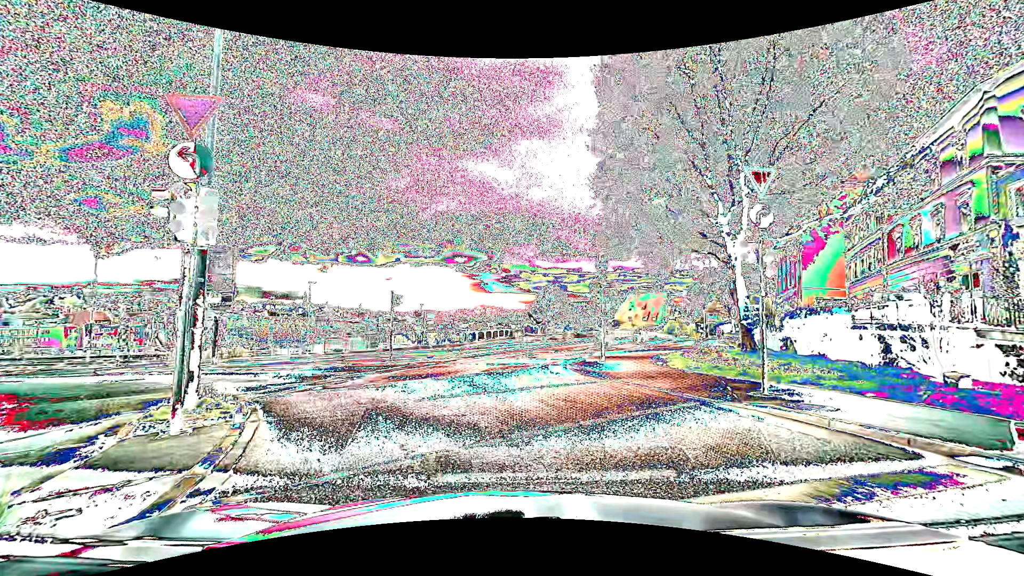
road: primary_link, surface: asphalt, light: Day
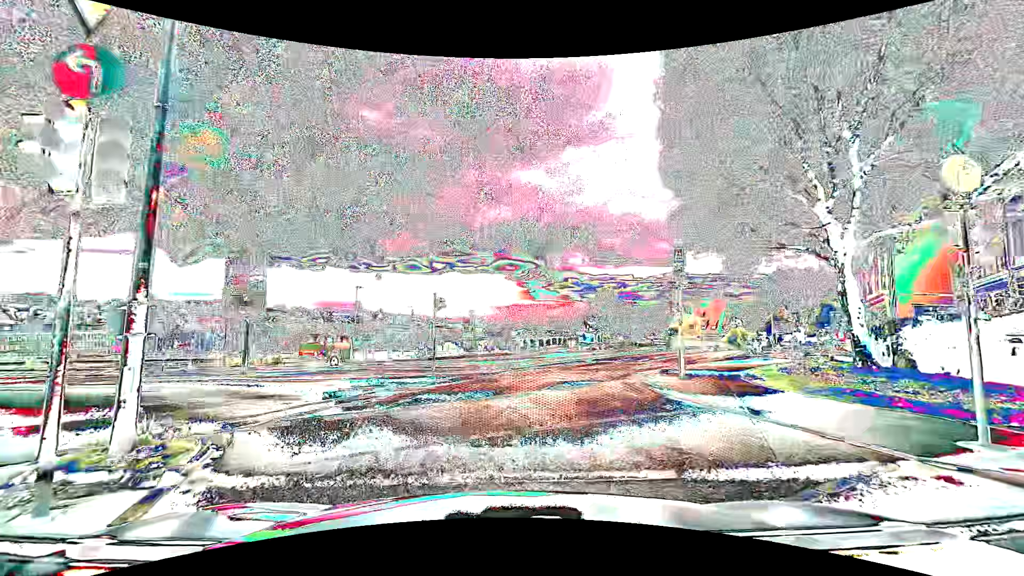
(-0.2, +3.3) m; -6°
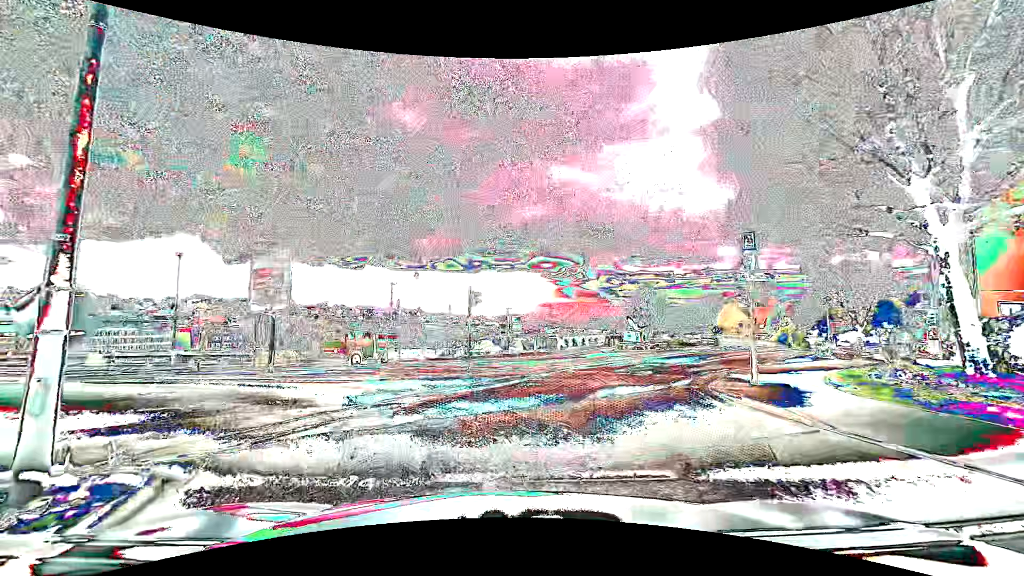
(-0.1, +2.1) m; -4°
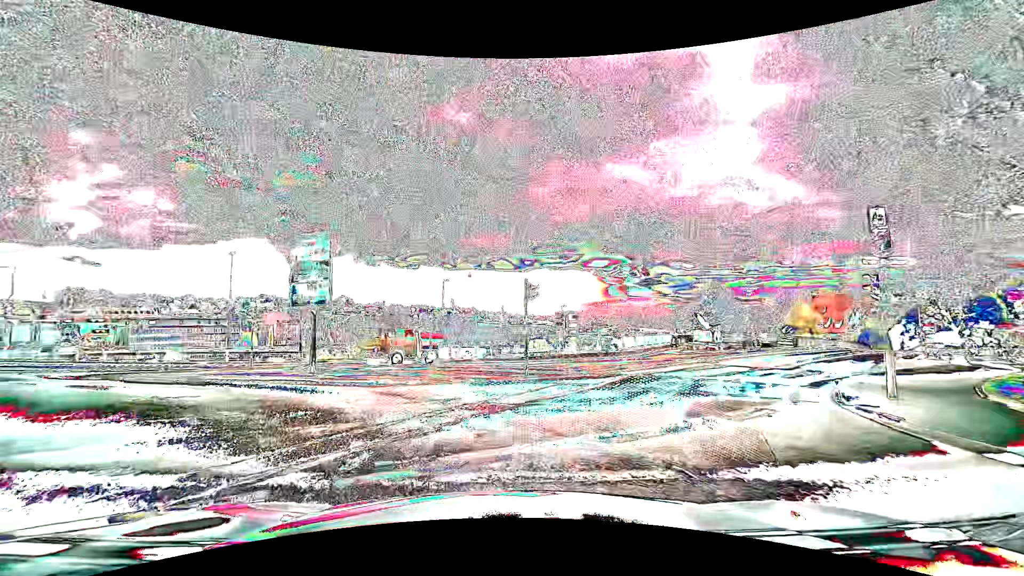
(-0.1, +2.6) m; -6°
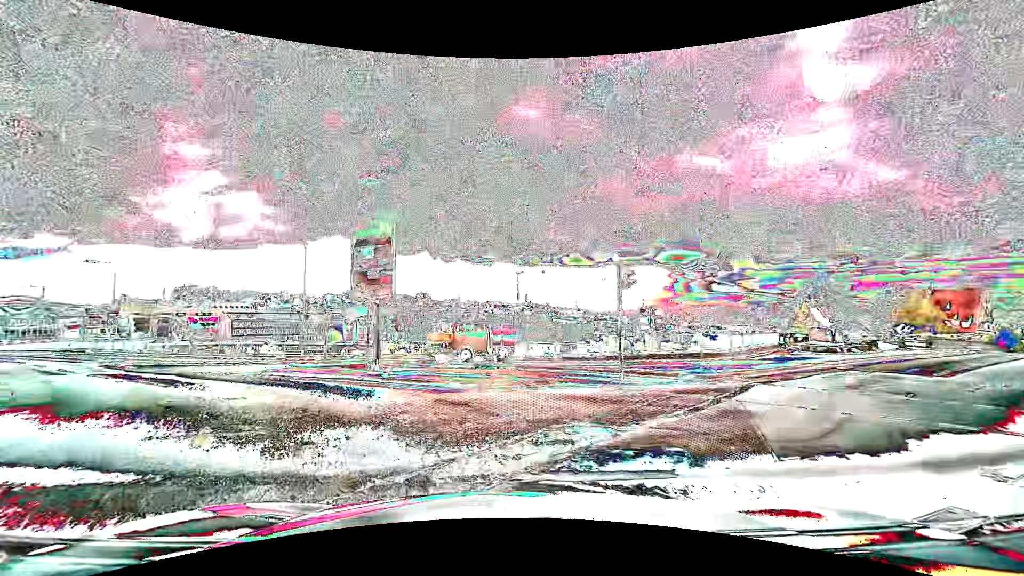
(-0.2, +3.0) m; -9°
